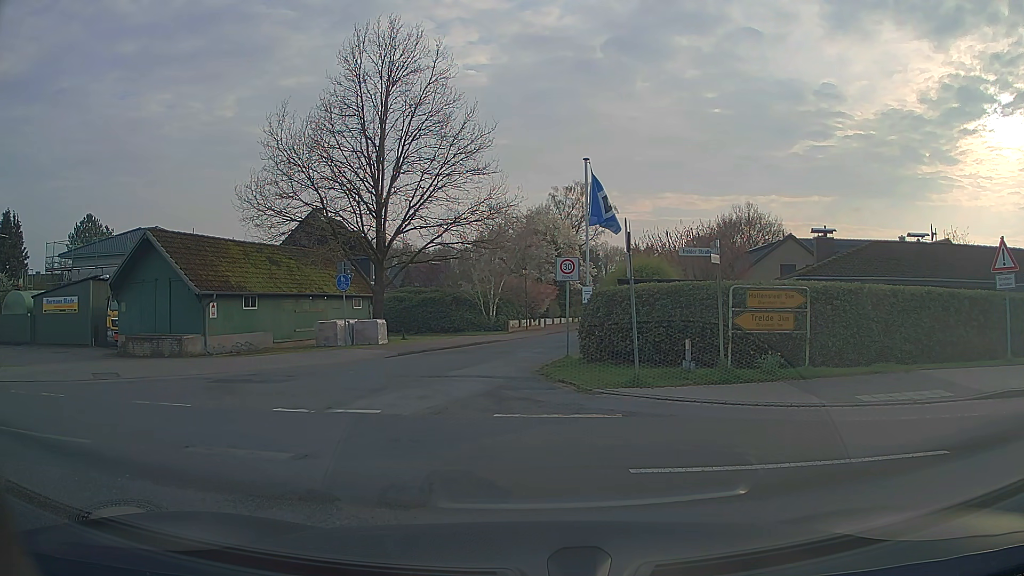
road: residential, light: Day
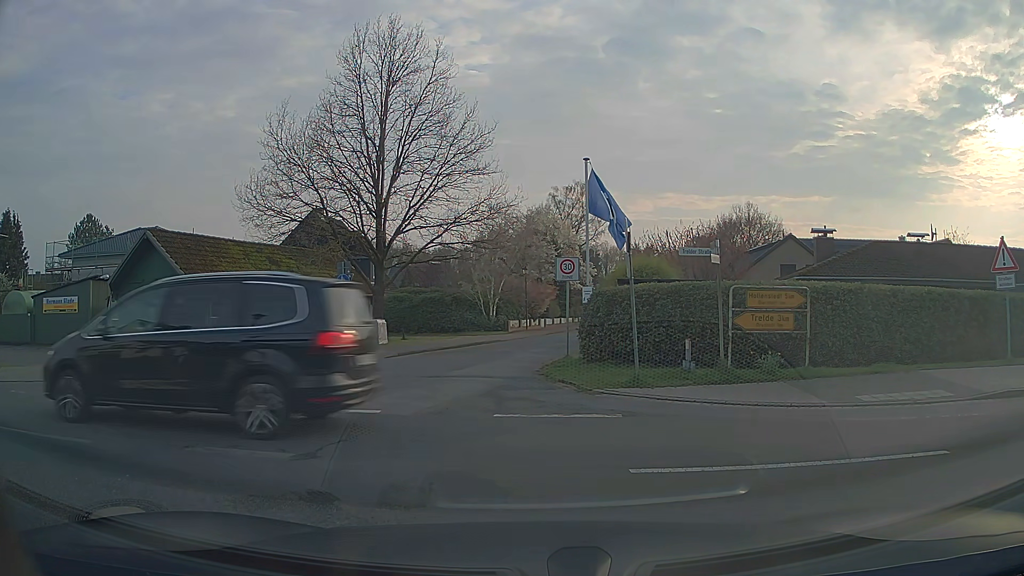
(0.0, 0.0) m; 0°
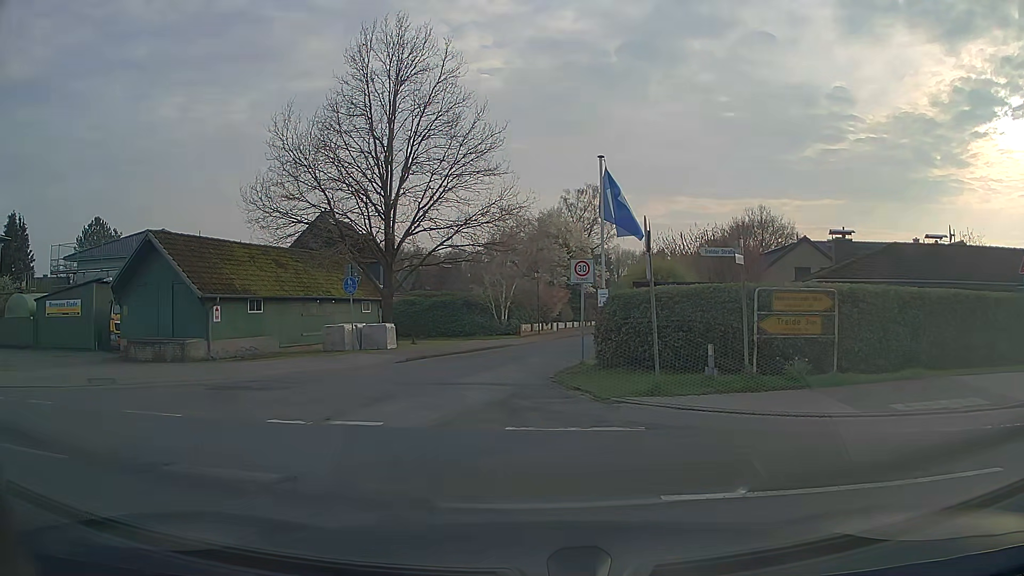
(0.0, +0.8) m; +1°
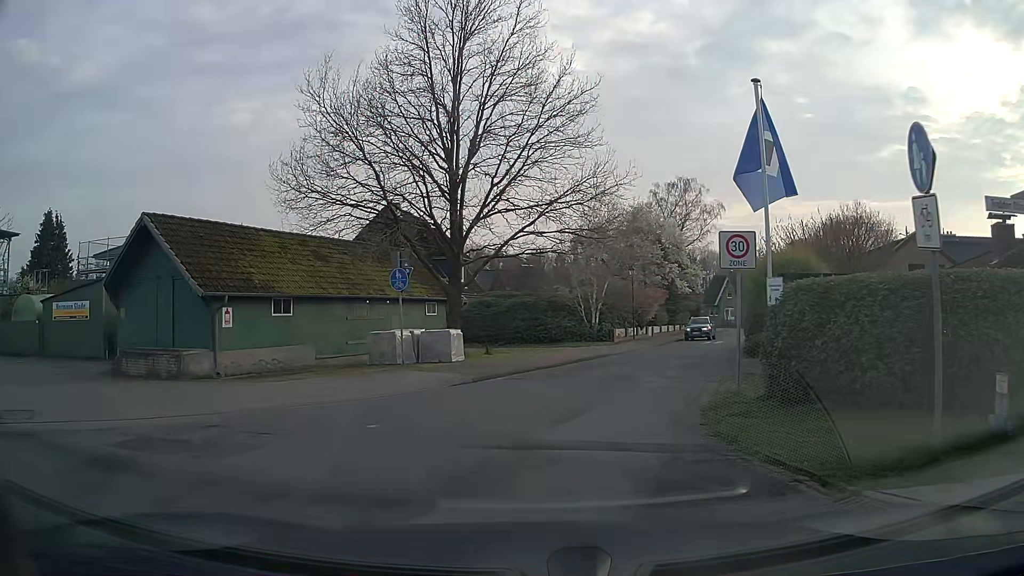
(-0.4, +6.3) m; -6°
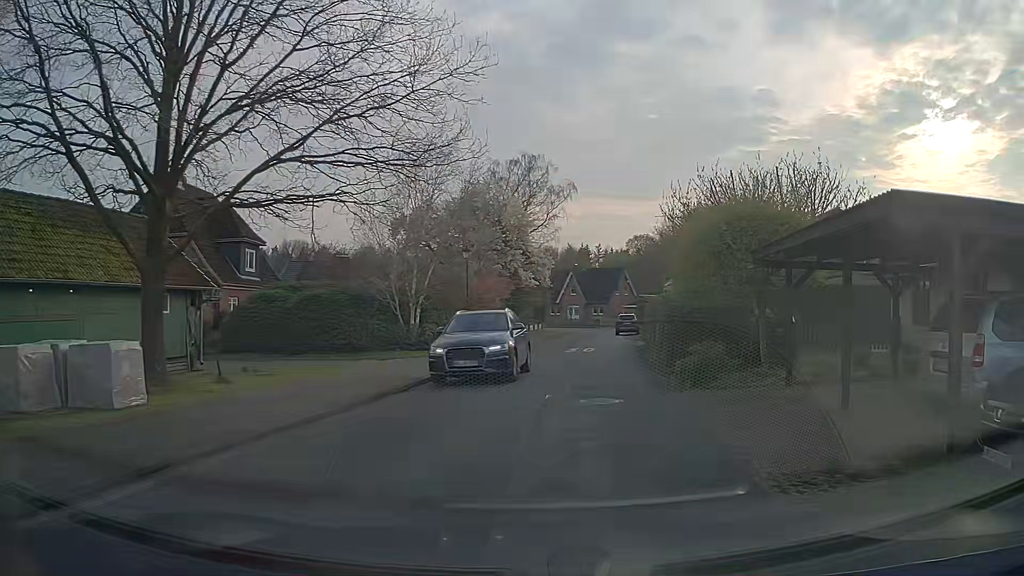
(+0.9, +11.5) m; +13°
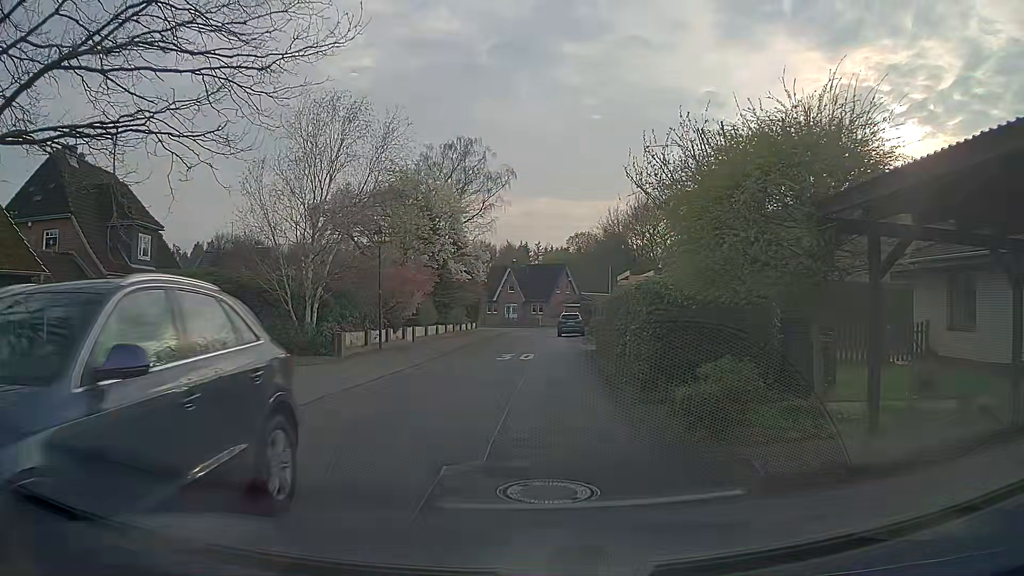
(+0.4, +5.8) m; +5°
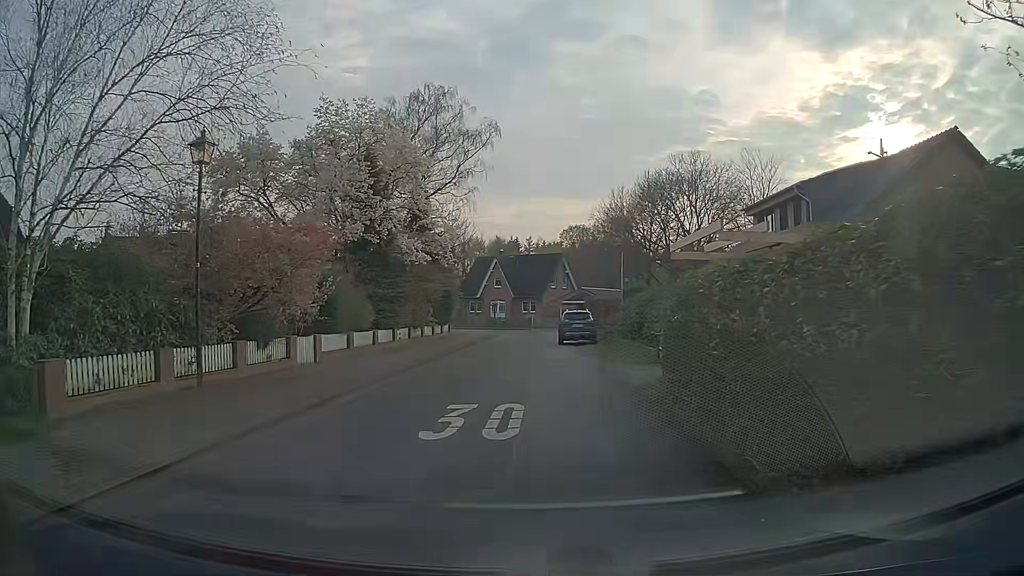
(+0.3, +14.3) m; +2°
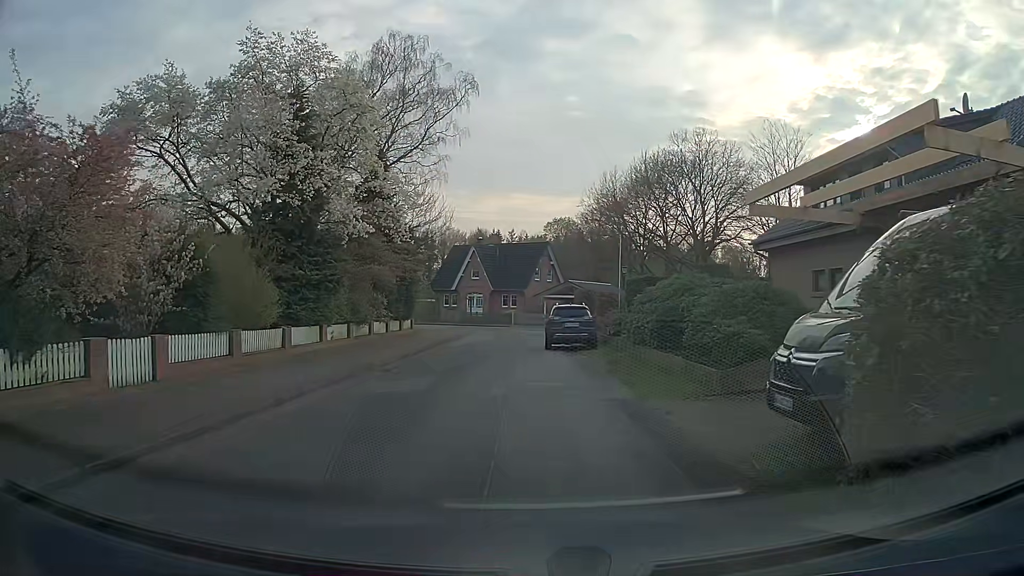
(0.0, +7.9) m; 0°
